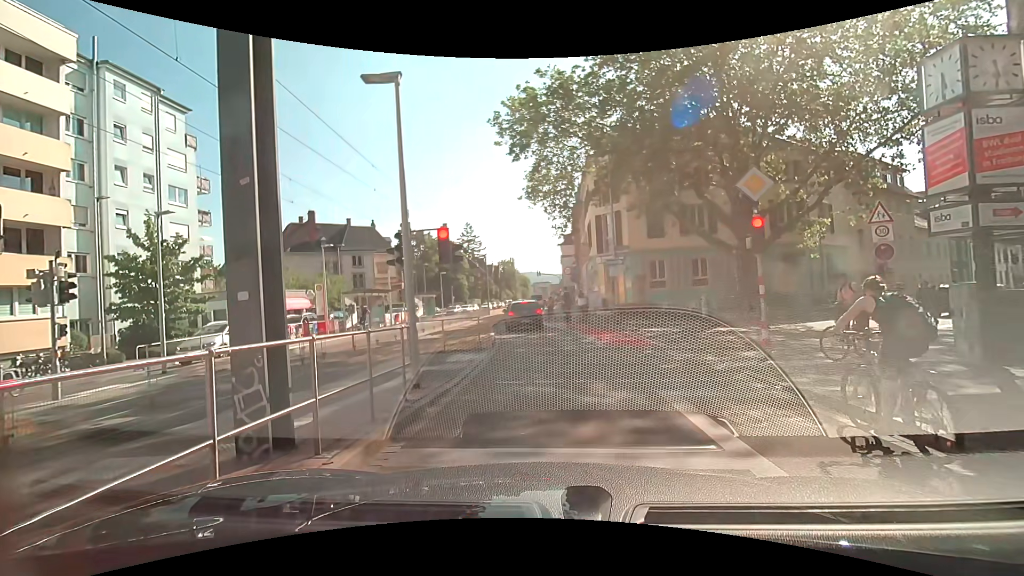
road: secondary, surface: asphalt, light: Day
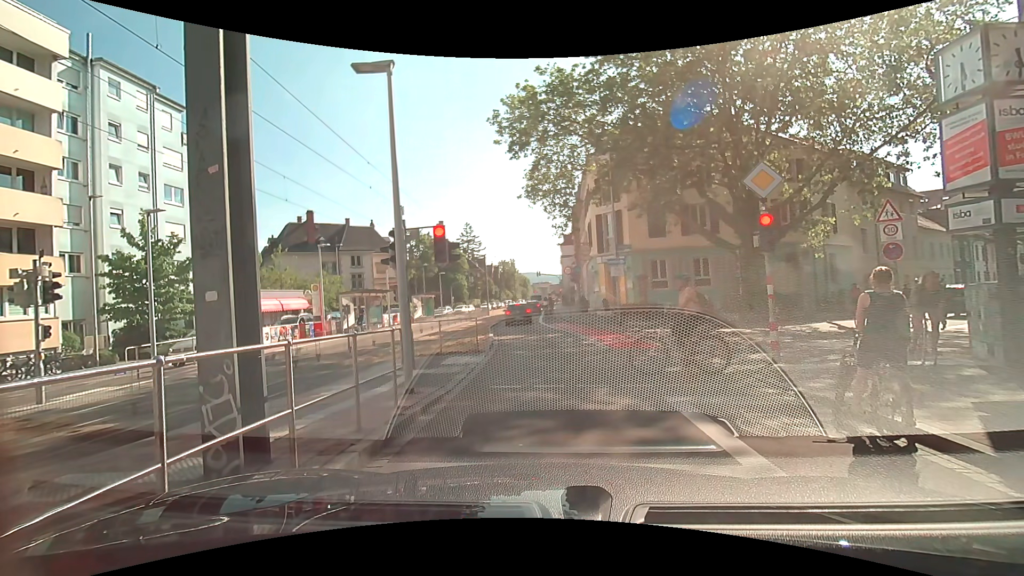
(0.0, +0.5) m; 0°
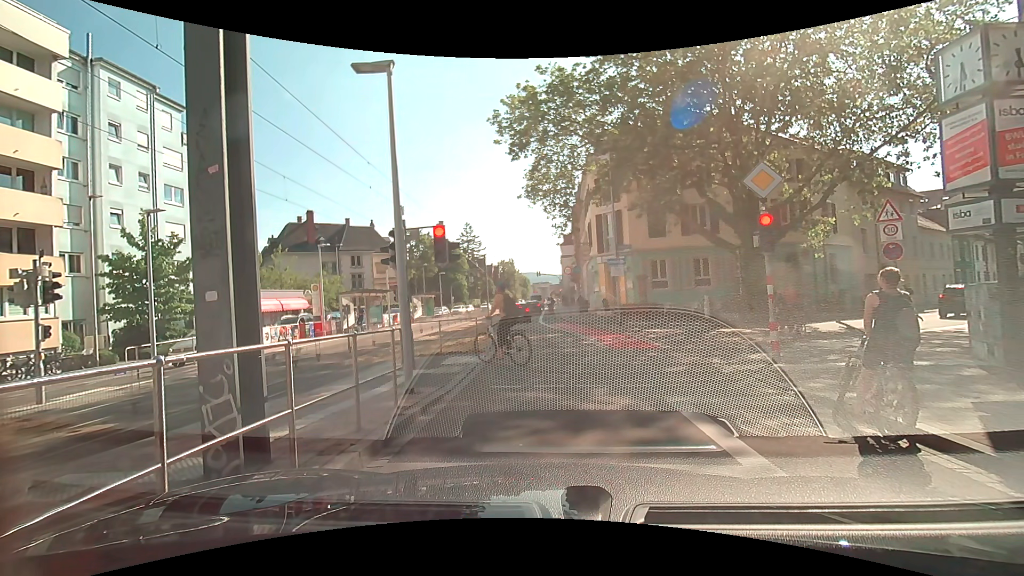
(0.0, 0.0) m; 0°
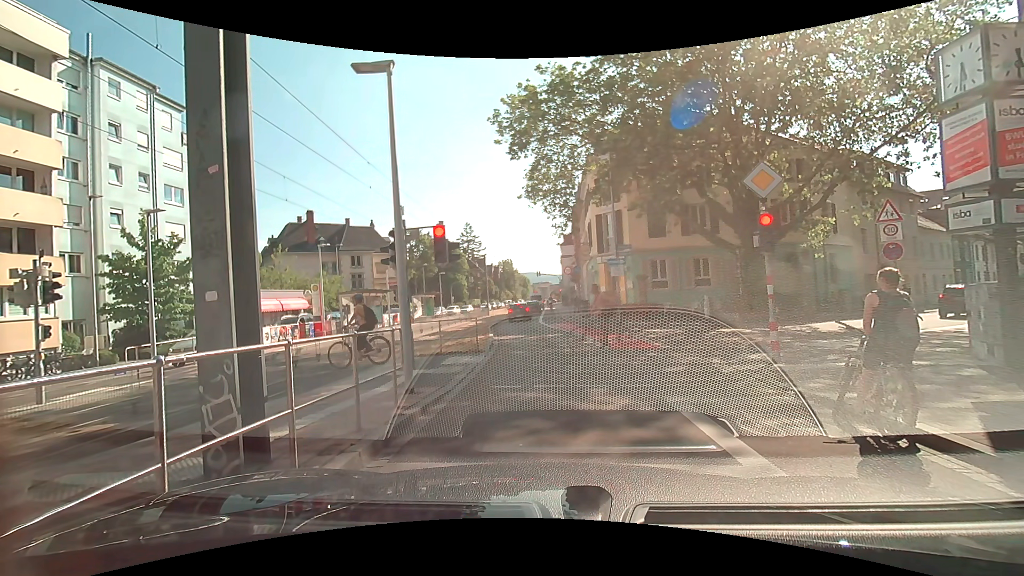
(0.0, 0.0) m; 0°
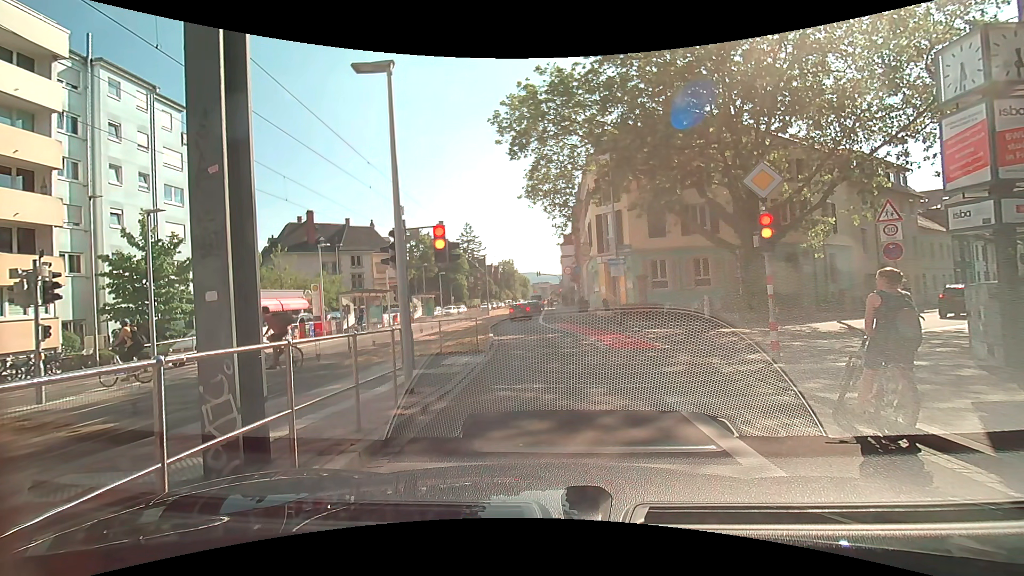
(0.0, 0.0) m; 0°
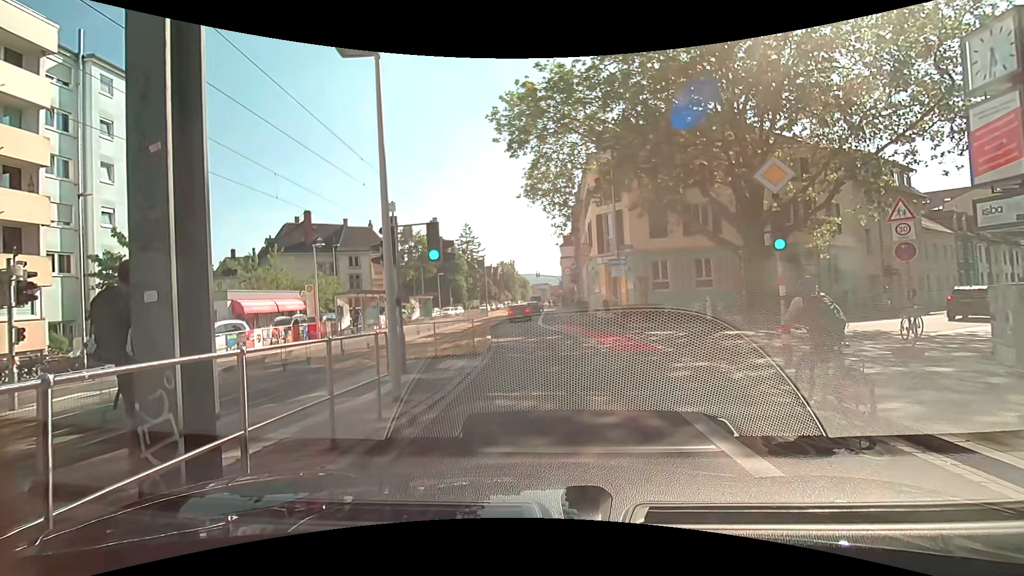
(0.0, +0.6) m; 0°
